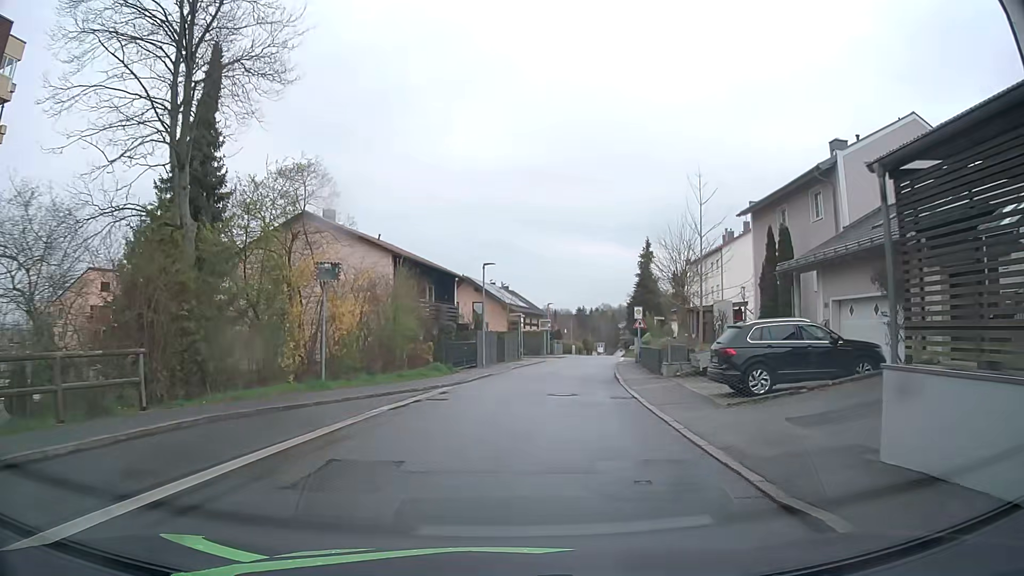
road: residential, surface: asphalt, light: Day
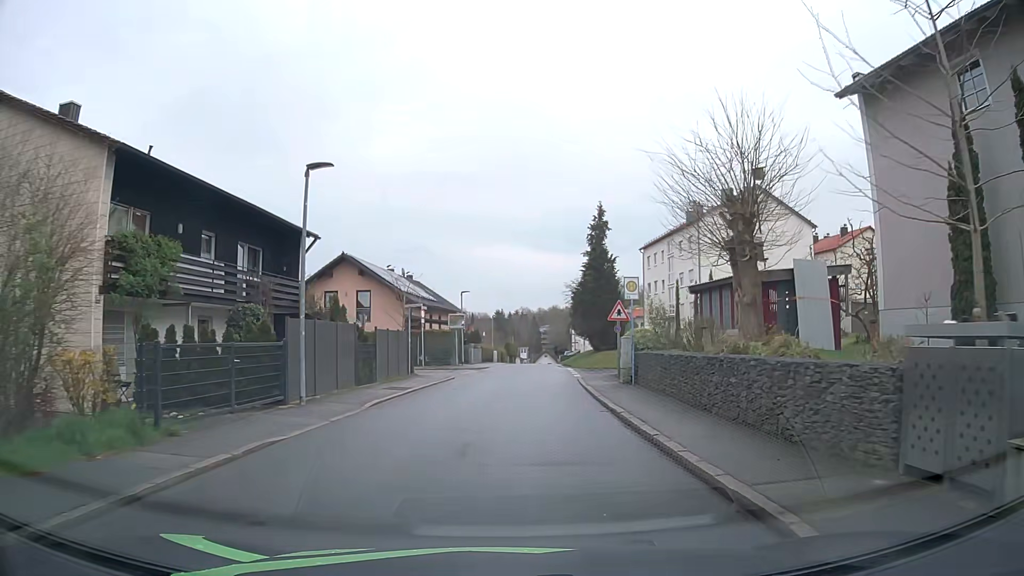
(+1.3, +19.2) m; +7°
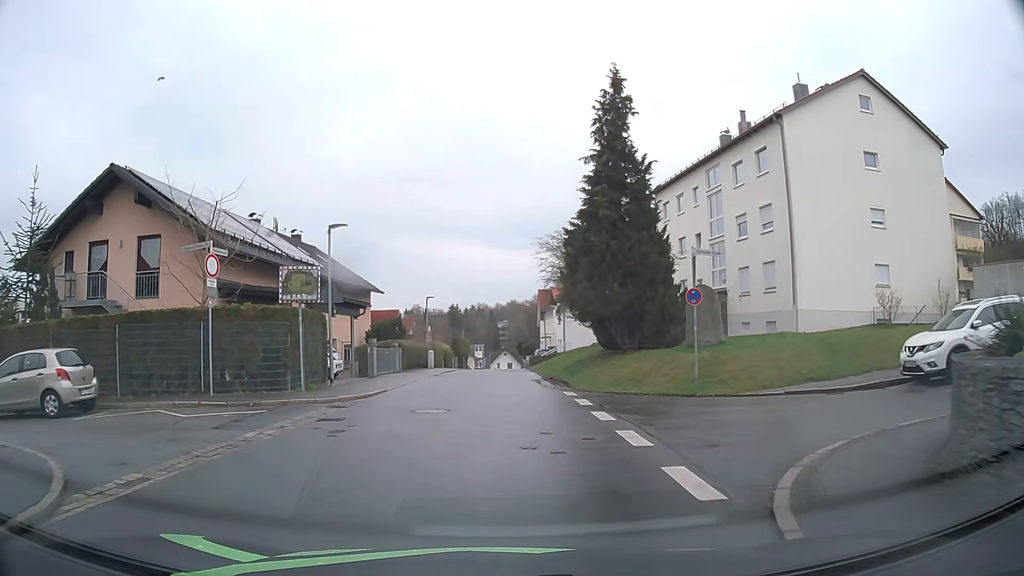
(+1.3, +25.1) m; +4°
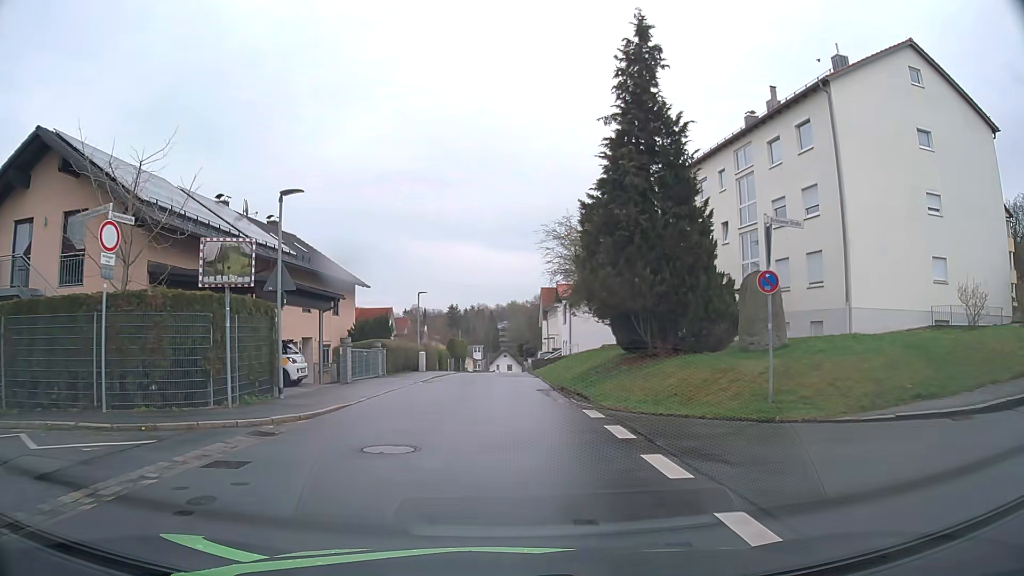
(0.0, +4.9) m; +1°
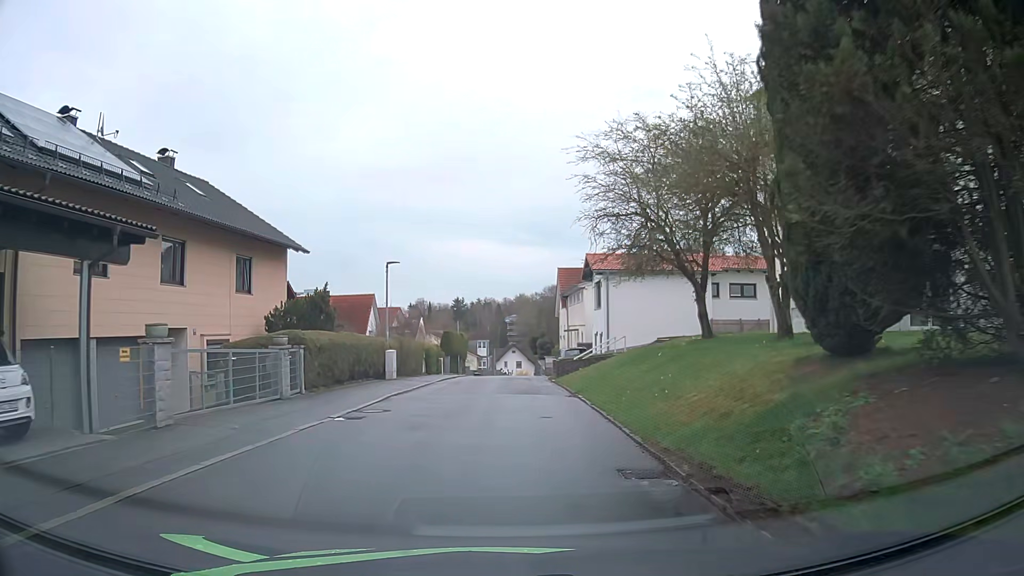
(-0.1, +14.4) m; 0°
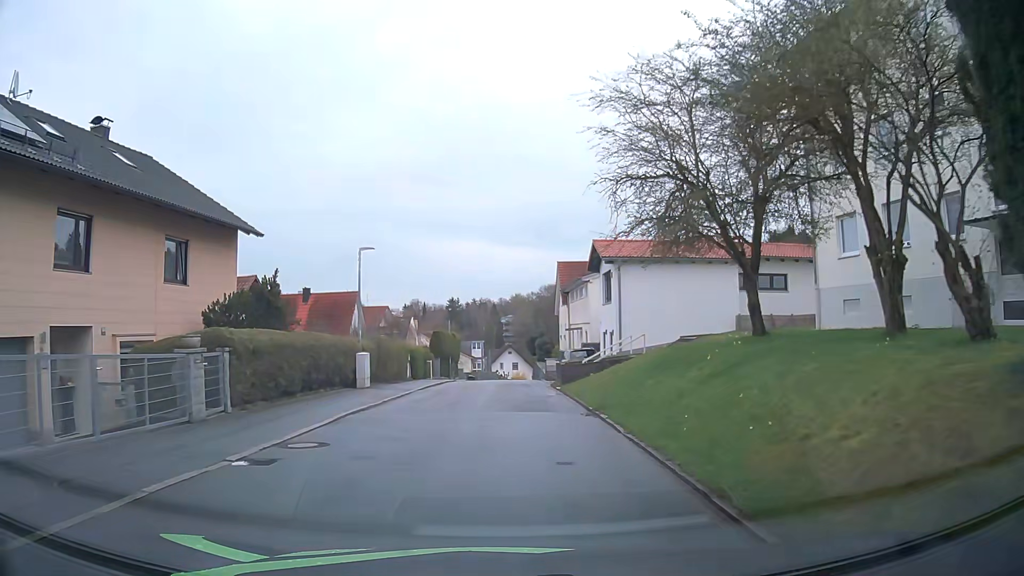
(0.0, +4.9) m; -1°
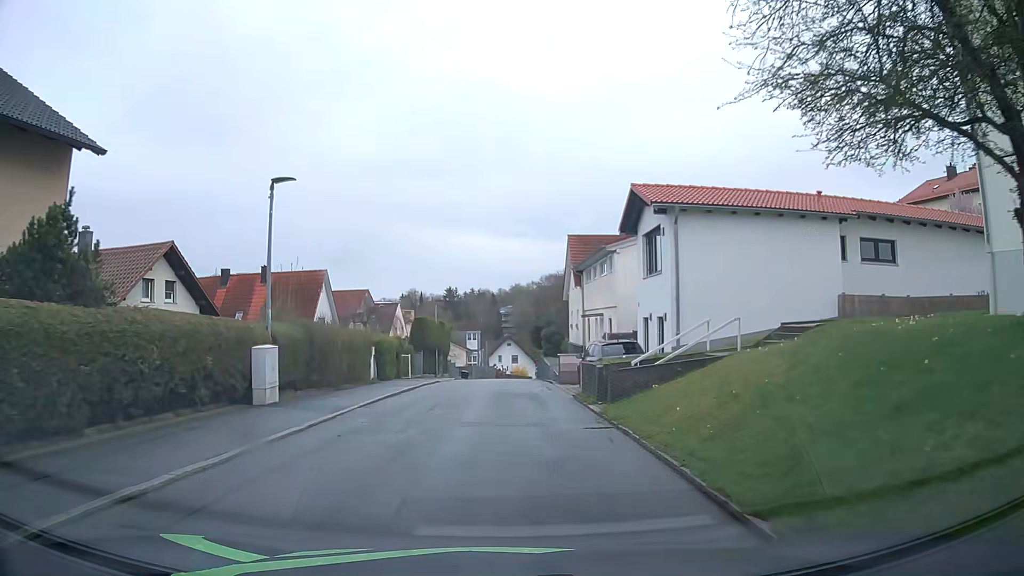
(+0.2, +9.9) m; +1°
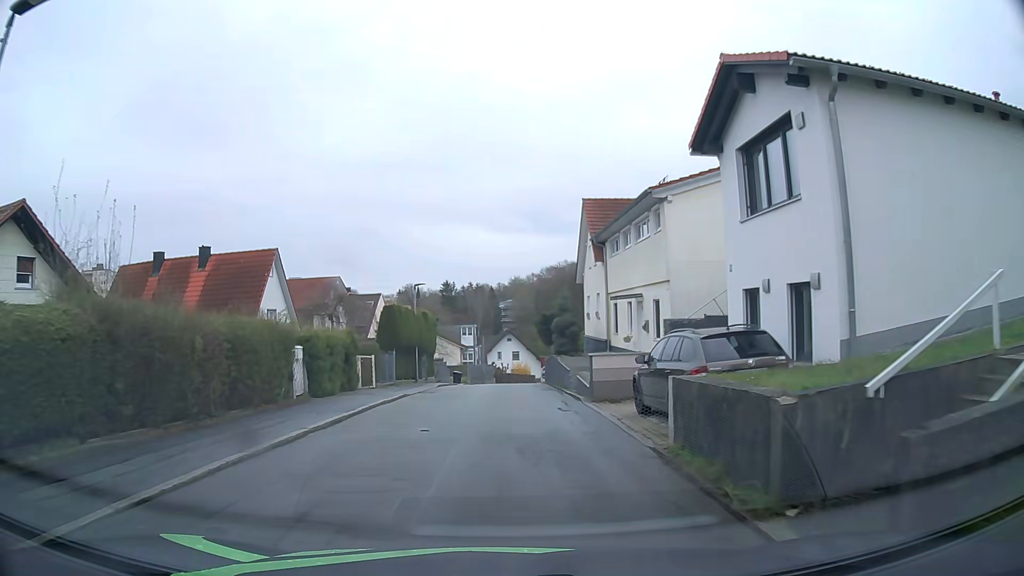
(0.0, +10.0) m; 0°
(0, +10) (0, +20) (0, +30) (0, +40) (0, +50) (+1, +60) (+2, +70) (+5, +79) (+9, +89) (+12, +98) m
